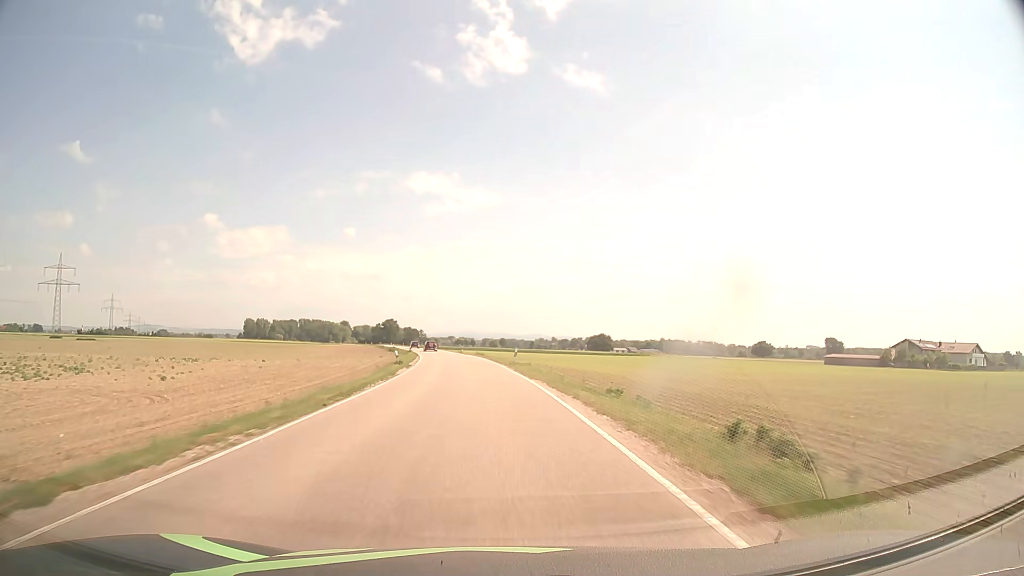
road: secondary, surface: asphalt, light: Day
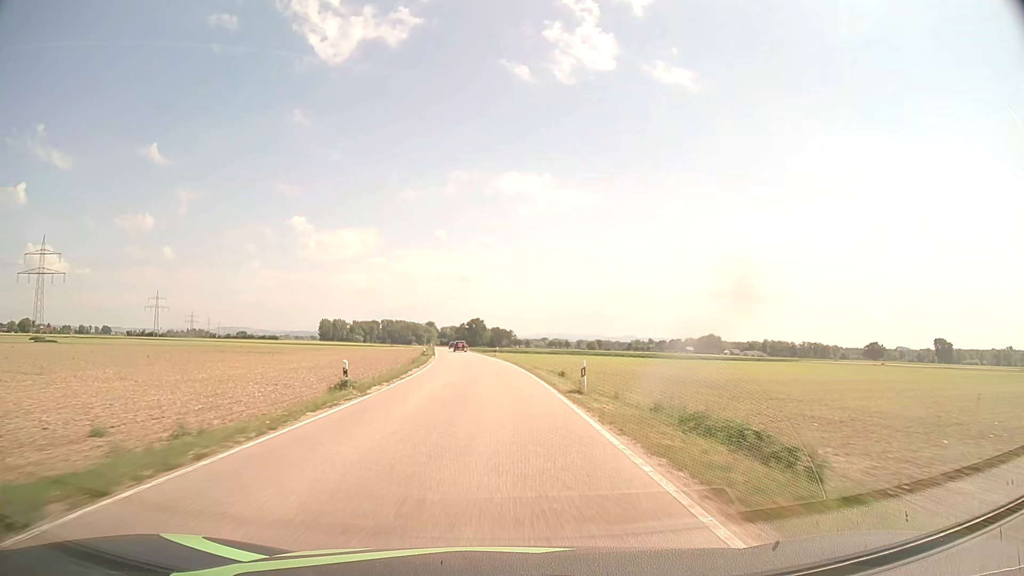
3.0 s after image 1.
(-5.2, +68.6) m; -8°
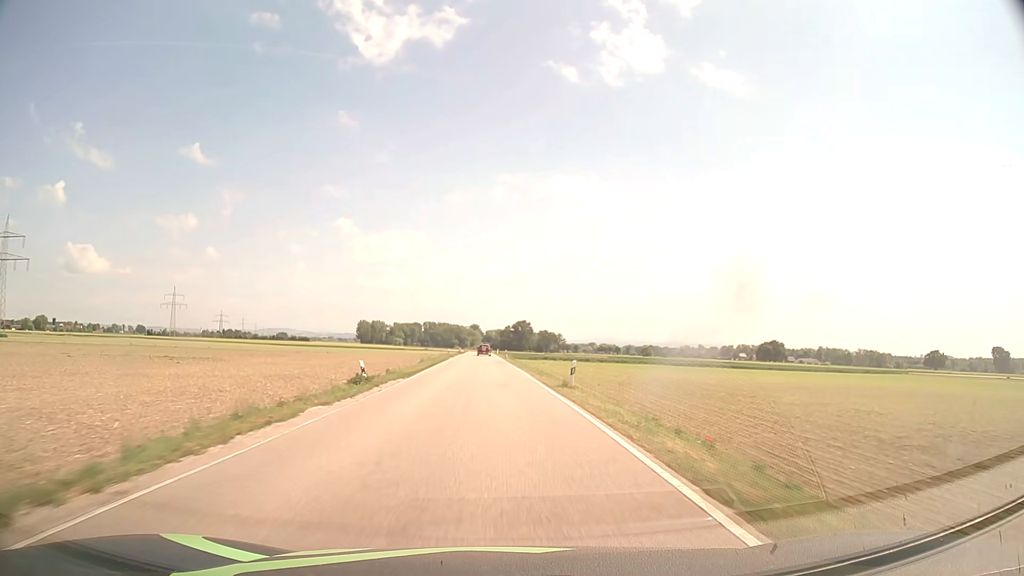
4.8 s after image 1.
(-1.5, +44.2) m; -4°
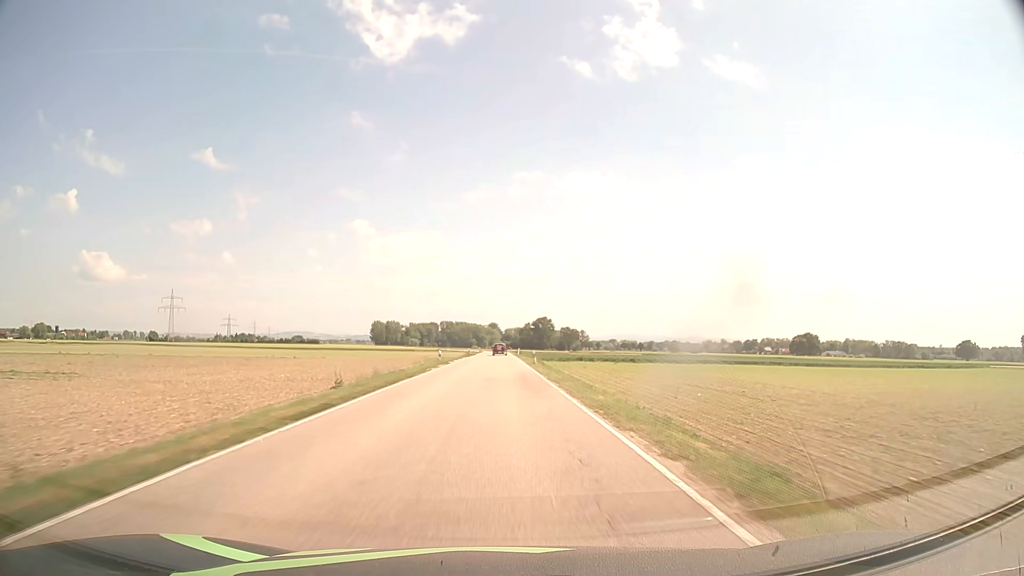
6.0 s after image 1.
(-0.6, +30.3) m; -2°
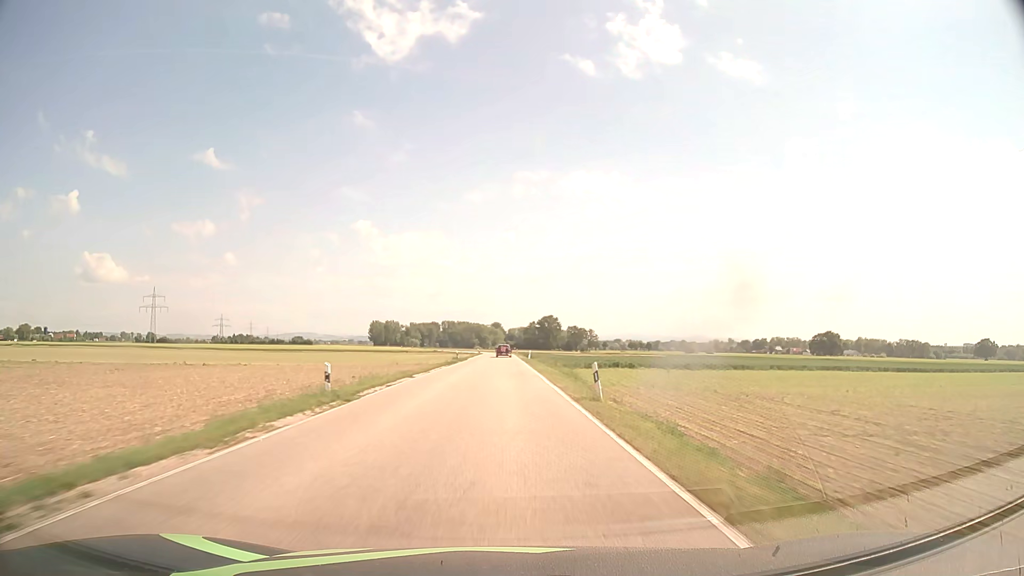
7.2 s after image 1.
(-0.1, +30.7) m; 0°
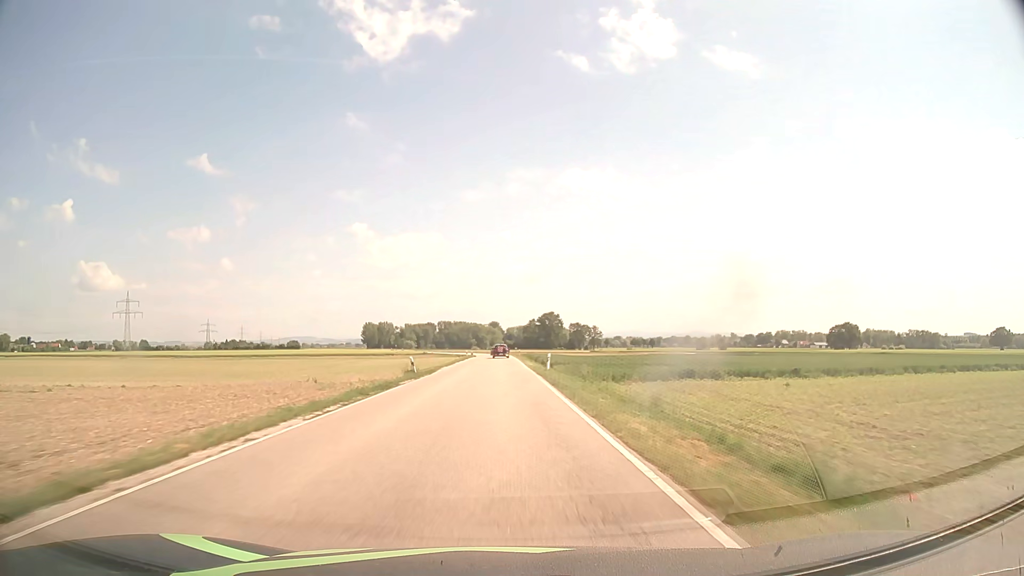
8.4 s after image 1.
(+0.1, +31.0) m; 0°
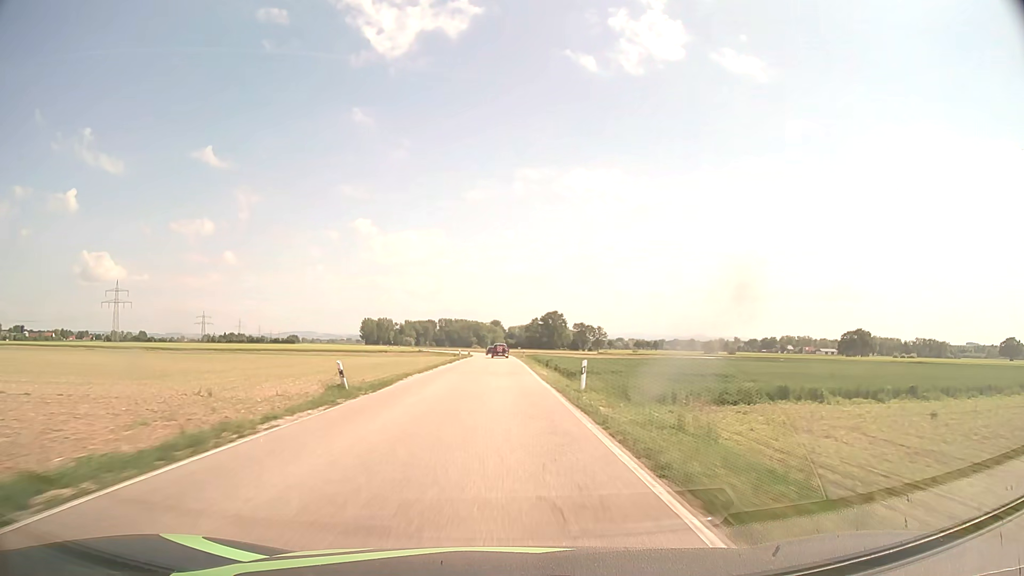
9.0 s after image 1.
(0.0, +15.5) m; 0°
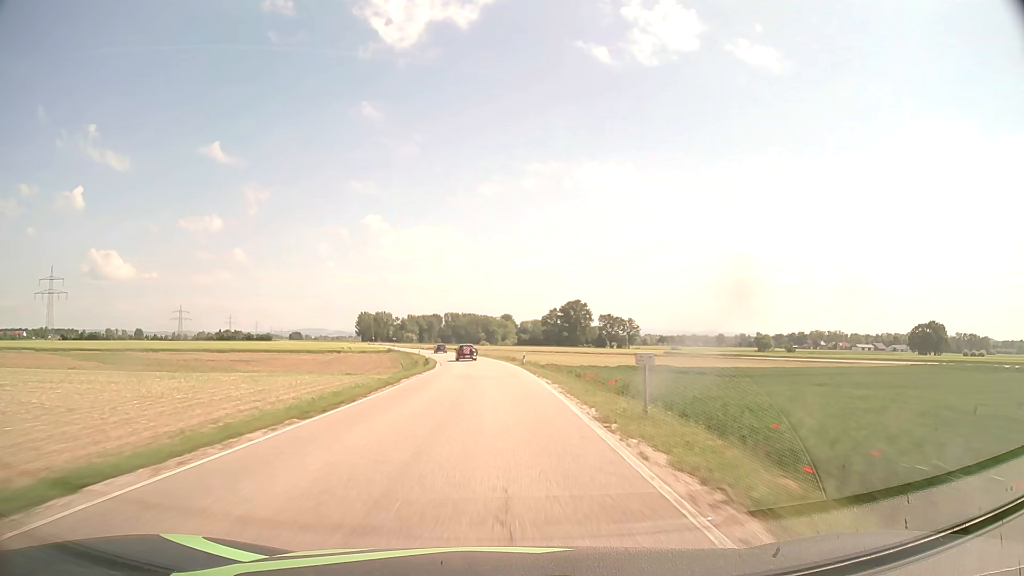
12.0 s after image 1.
(-0.1, +76.0) m; -1°
(0, +10) (0, +20) (0, +30) (-1, +40) (-1, +50) (-2, +60) (-3, +70) (-4, +80) (-6, +90) (-8, +100) m
